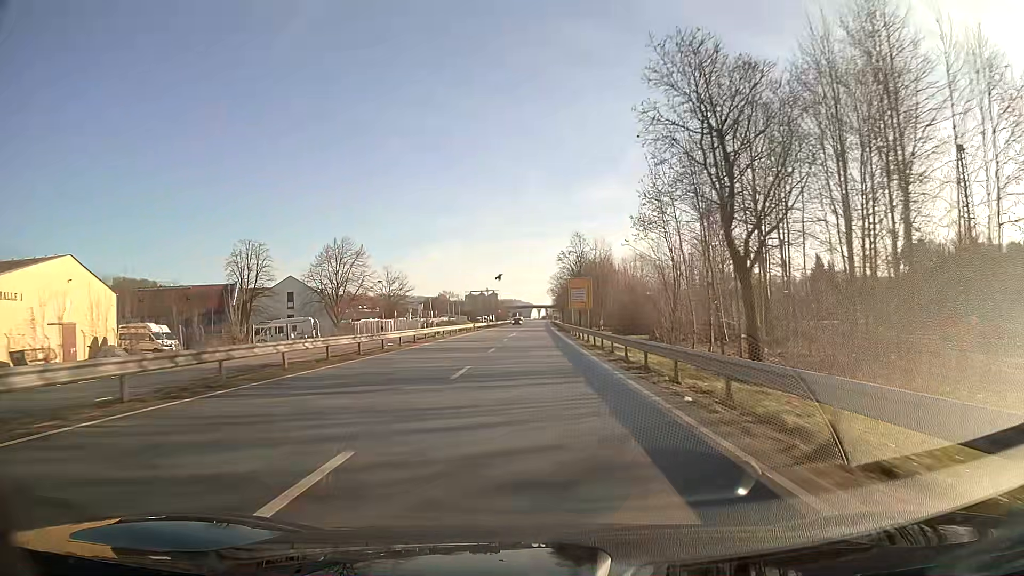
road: unclassified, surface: asphalt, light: Day
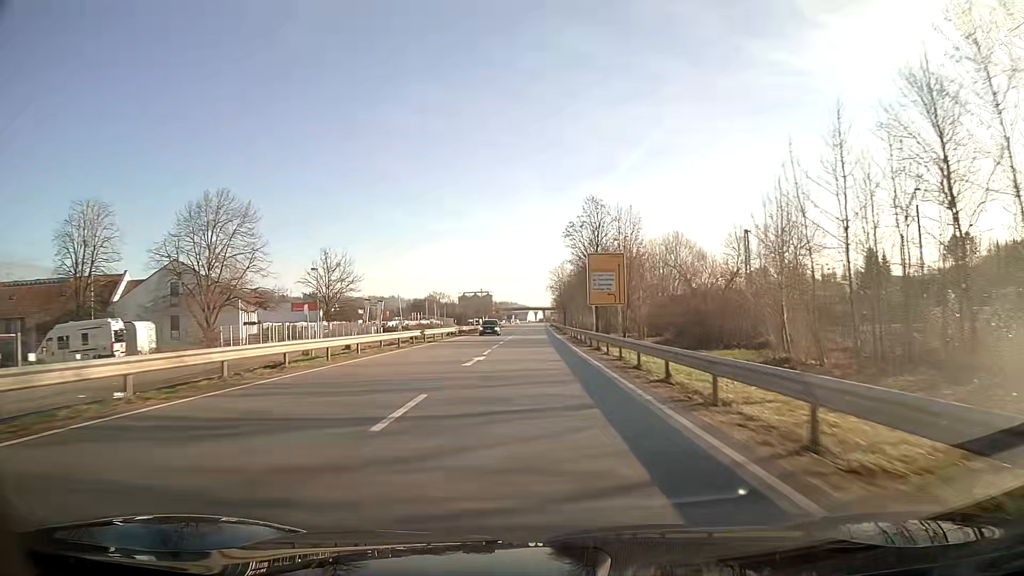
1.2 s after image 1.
(+0.1, +31.9) m; 0°
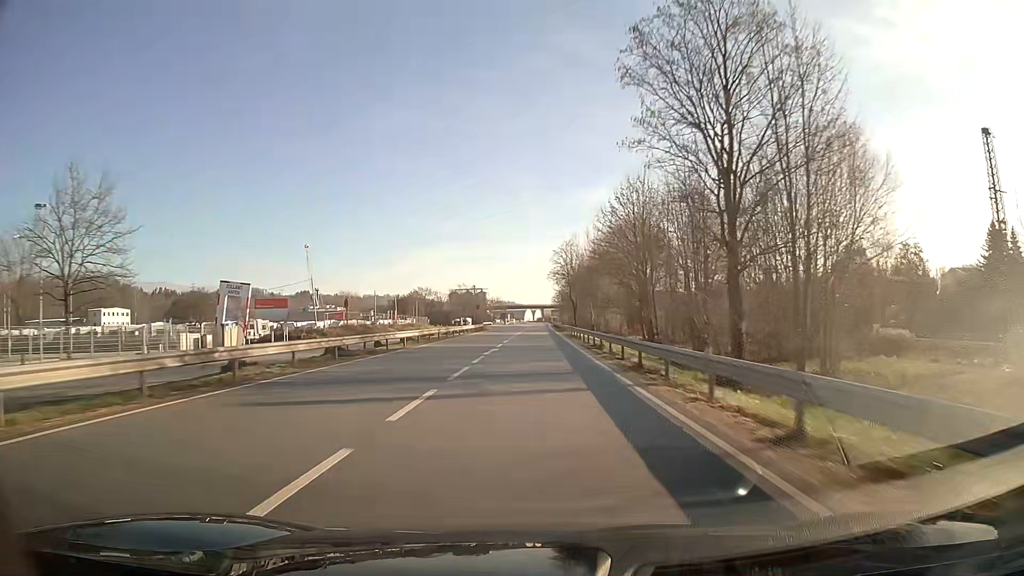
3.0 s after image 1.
(+0.1, +47.8) m; 0°
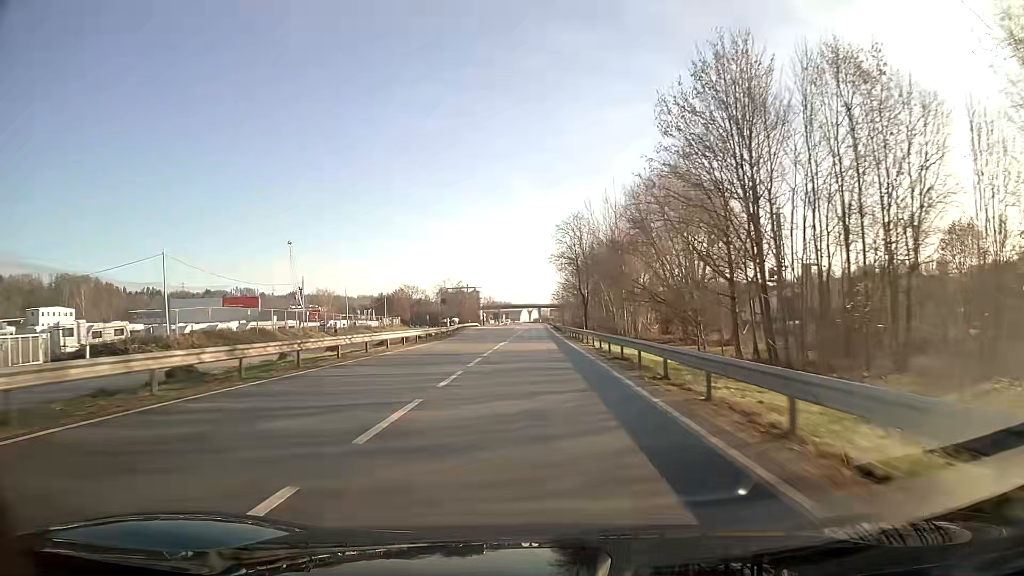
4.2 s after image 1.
(+0.1, +31.9) m; 0°
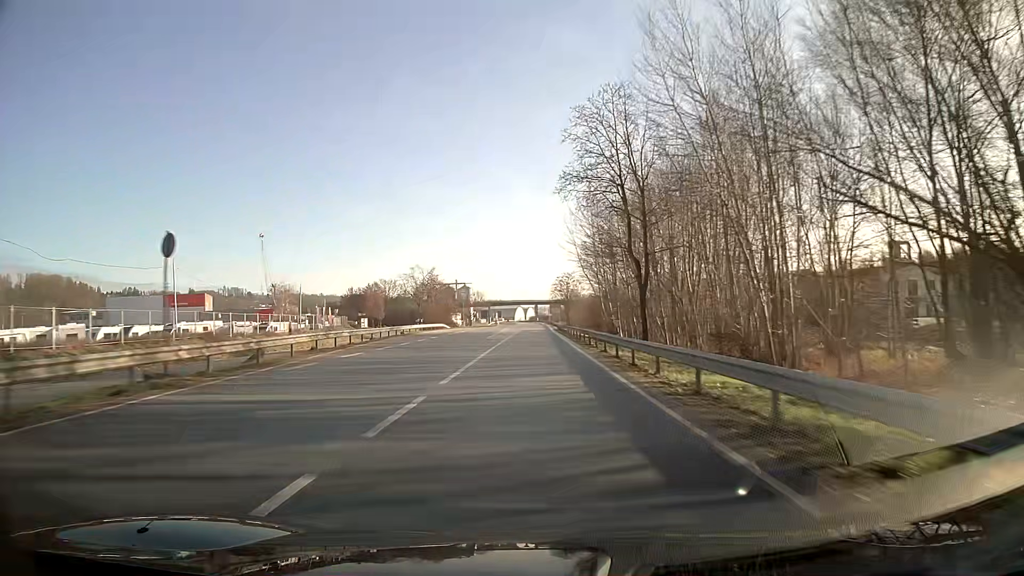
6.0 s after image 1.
(0.0, +47.8) m; 0°
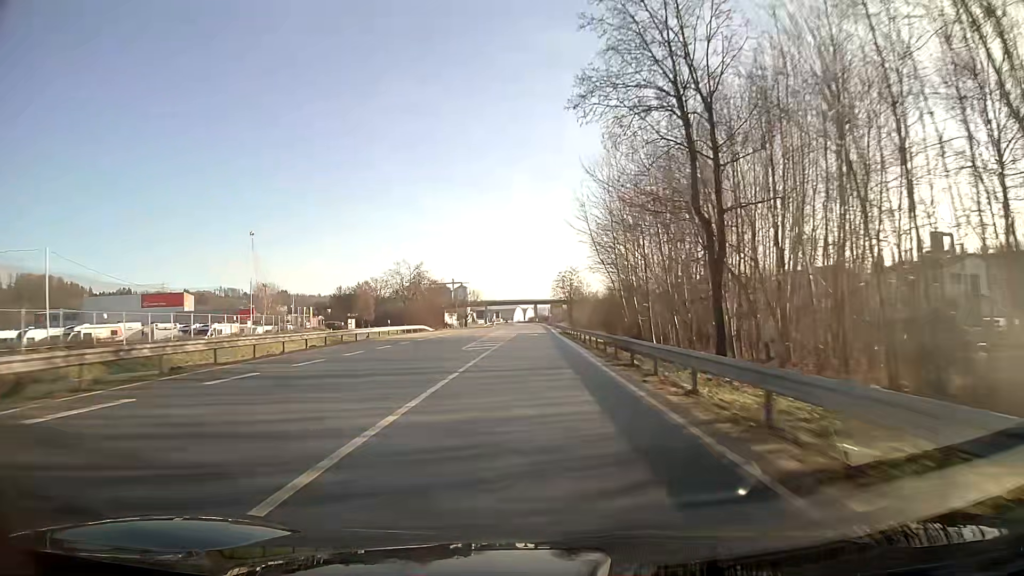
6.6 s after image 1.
(0.0, +16.0) m; 0°
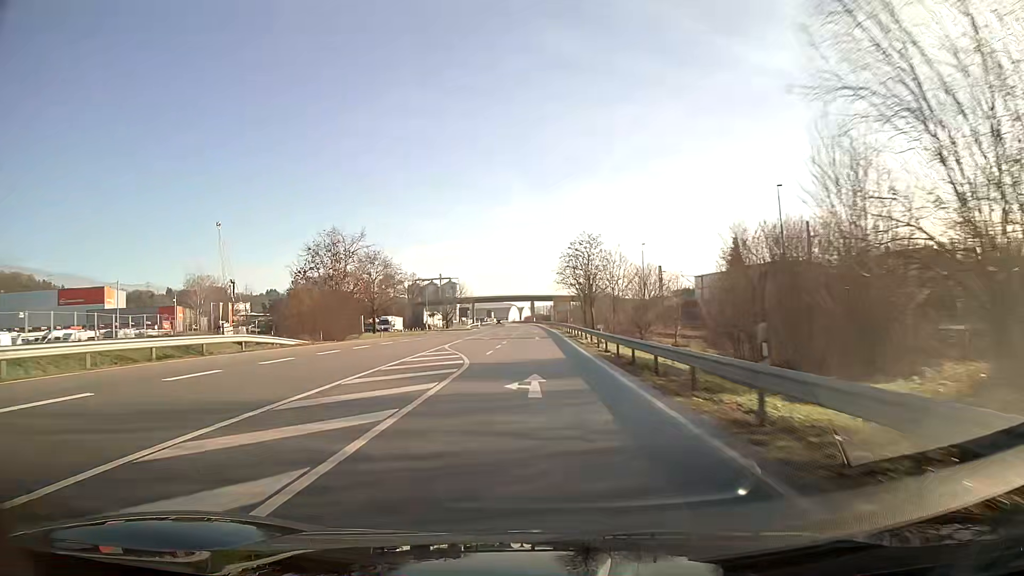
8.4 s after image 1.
(+0.1, +47.9) m; 0°
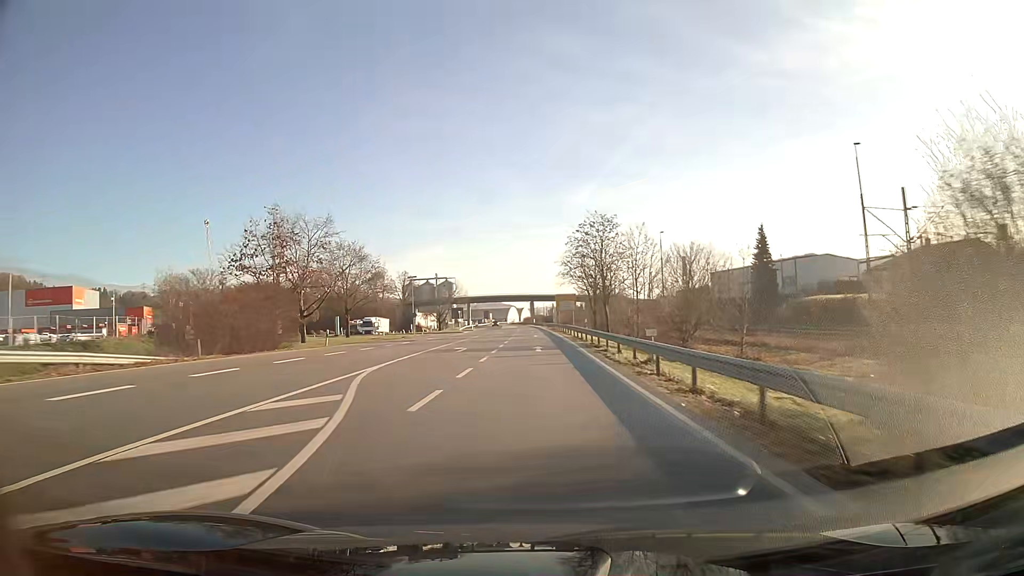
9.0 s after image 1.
(0.0, +16.0) m; 0°
